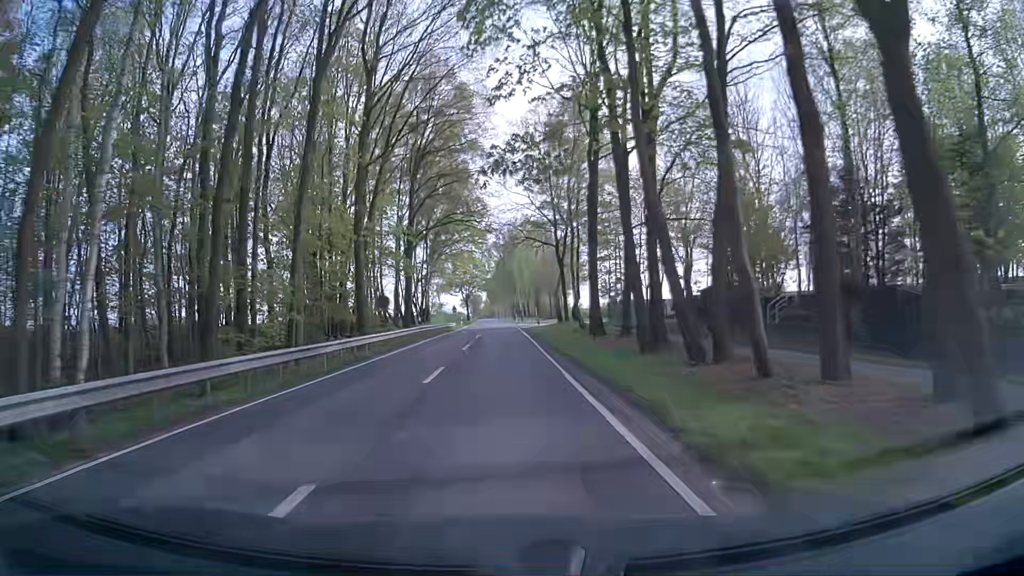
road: secondary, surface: asphalt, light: Day
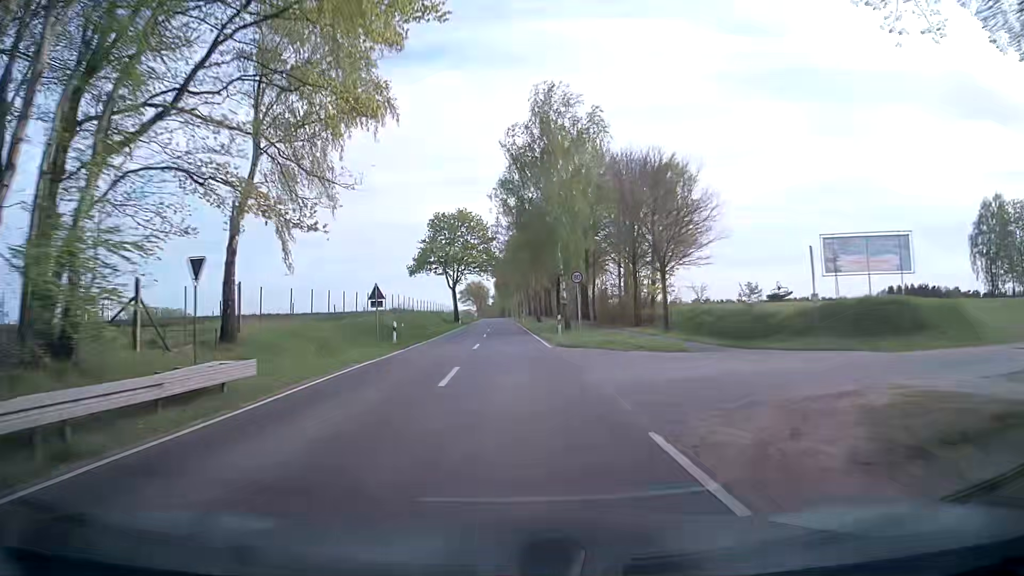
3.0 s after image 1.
(0.0, +61.4) m; -1°
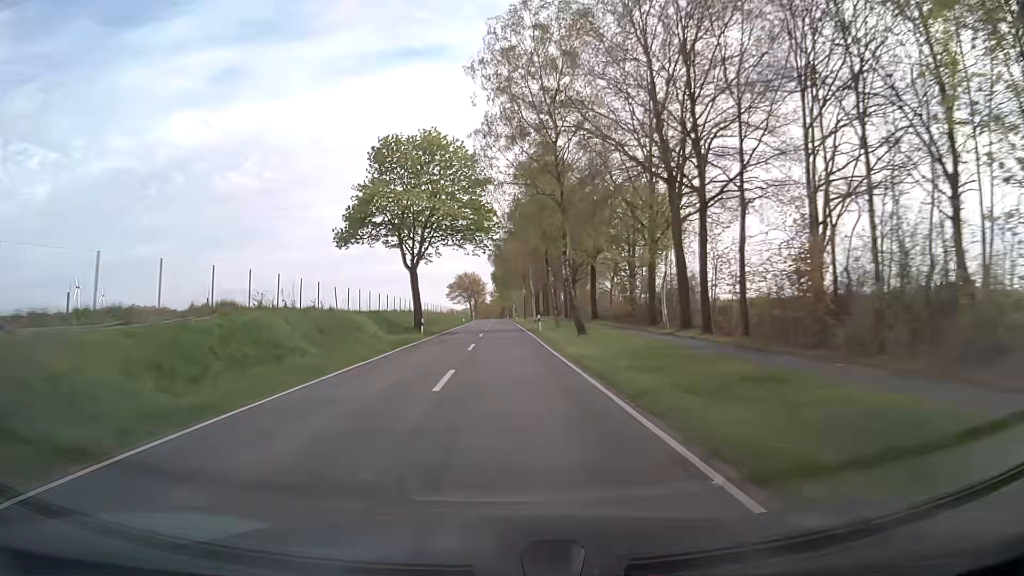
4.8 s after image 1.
(-0.1, +37.2) m; 0°
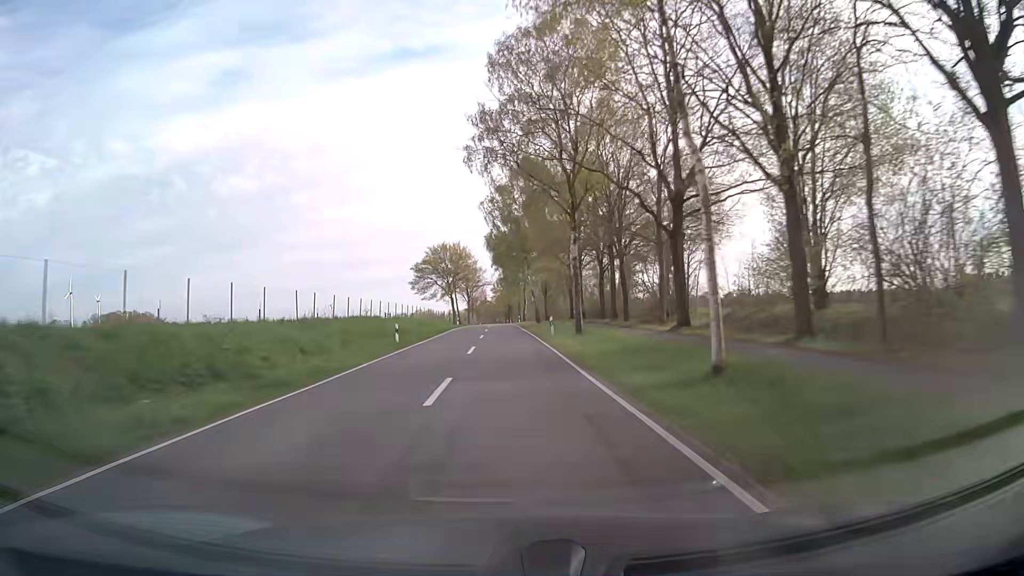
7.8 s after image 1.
(-0.4, +62.4) m; 0°
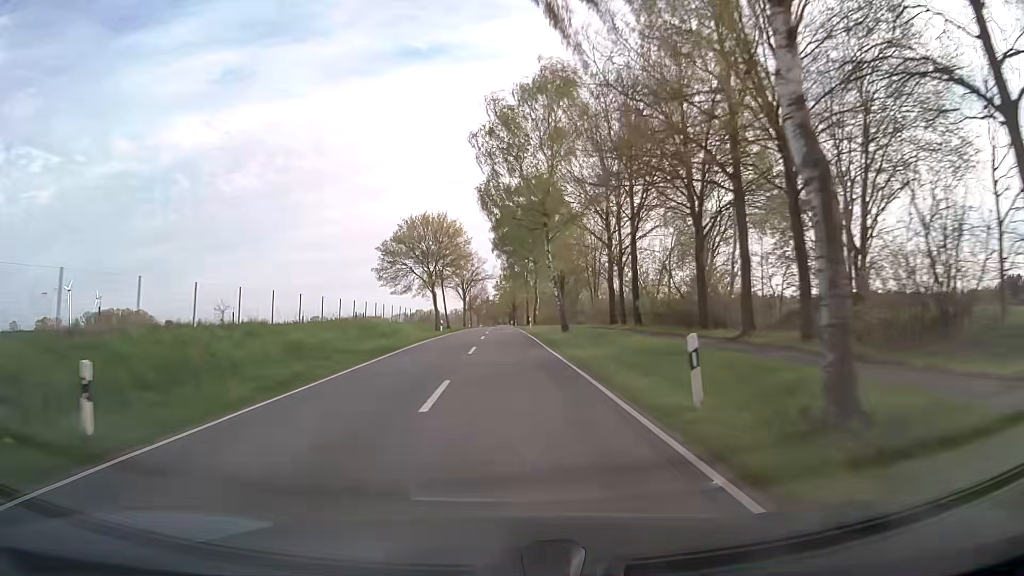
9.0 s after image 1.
(-0.1, +25.0) m; 0°
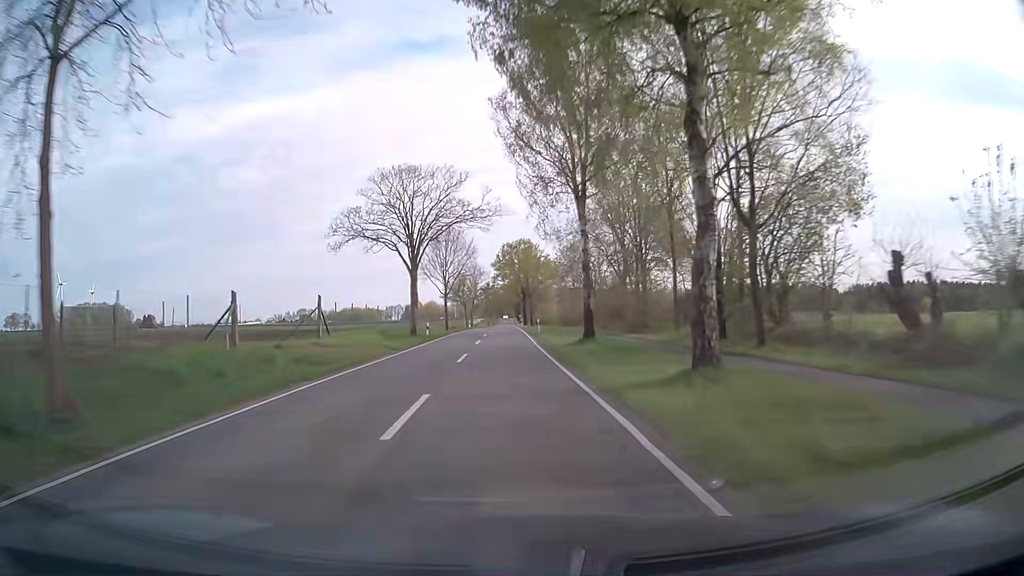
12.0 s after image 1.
(-0.2, +62.6) m; 0°
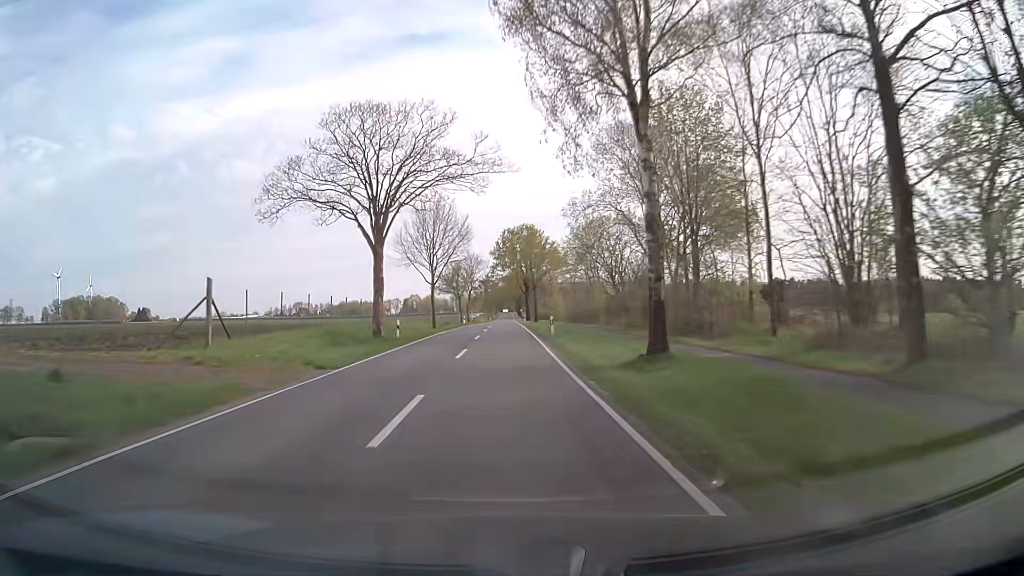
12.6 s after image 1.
(0.0, +12.6) m; 0°
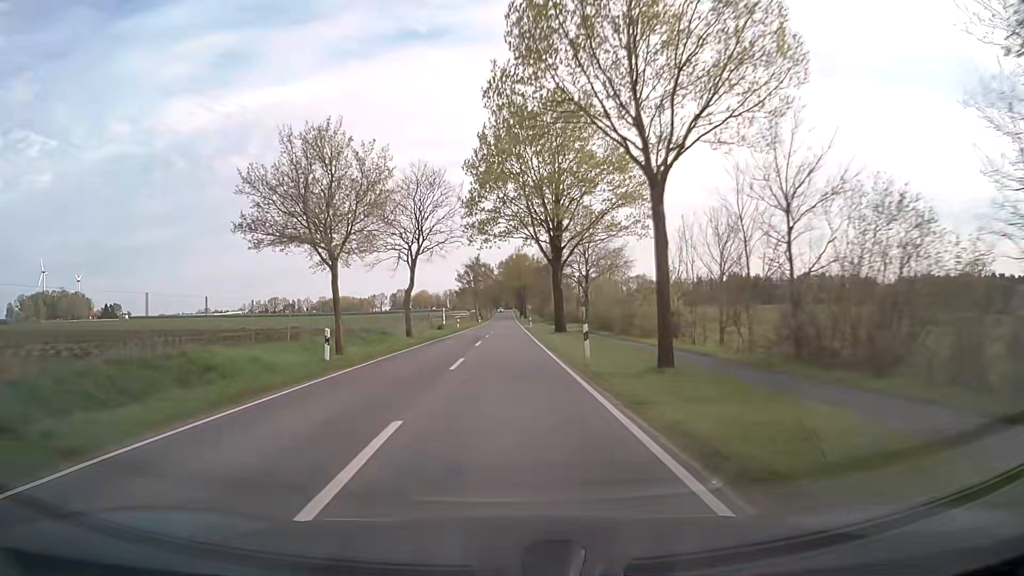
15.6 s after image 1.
(-0.4, +63.0) m; 0°
(0, +10) (0, +20) (0, +30) (0, +40) (0, +50) (0, +60) (0, +70) (+1, +80) (+1, +90) (+1, +100) m
